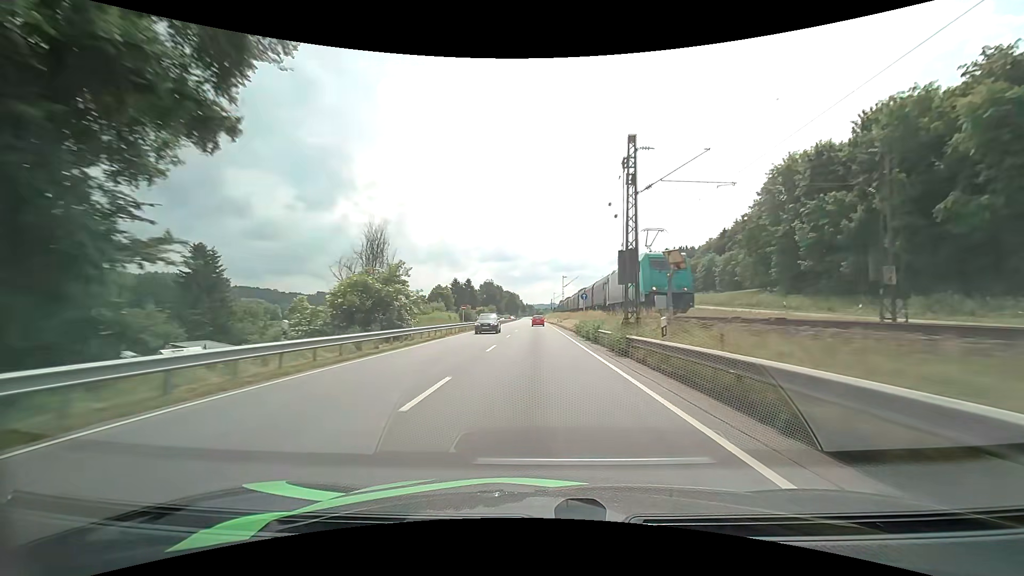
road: primary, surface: asphalt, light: Day
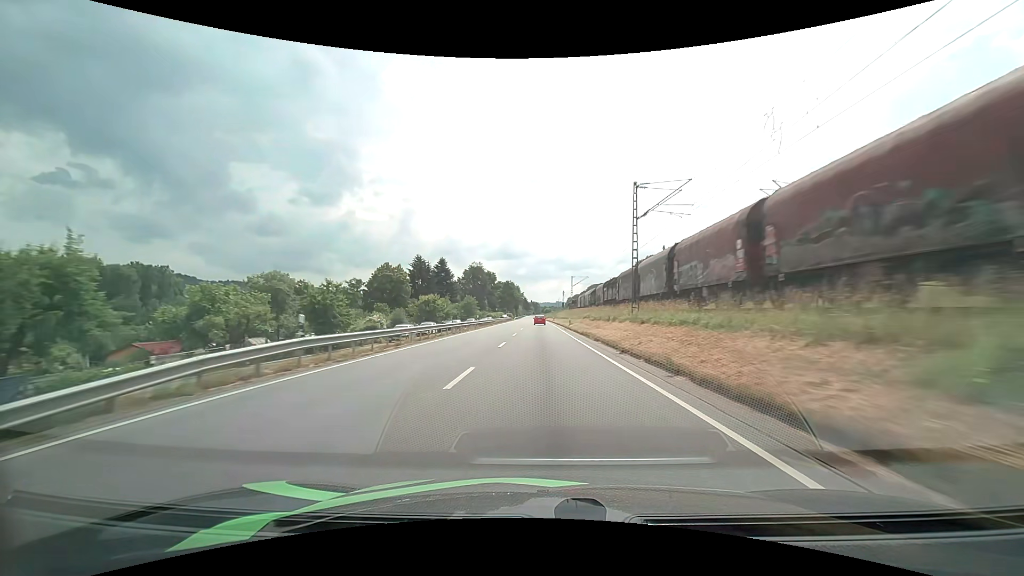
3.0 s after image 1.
(-0.5, +71.7) m; -1°
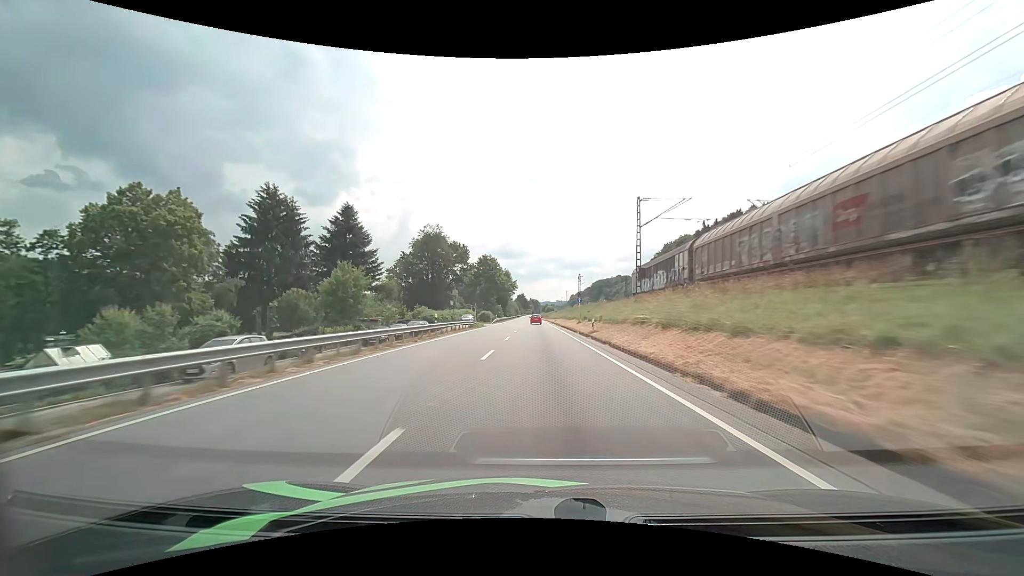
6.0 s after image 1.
(-0.1, +73.7) m; 0°
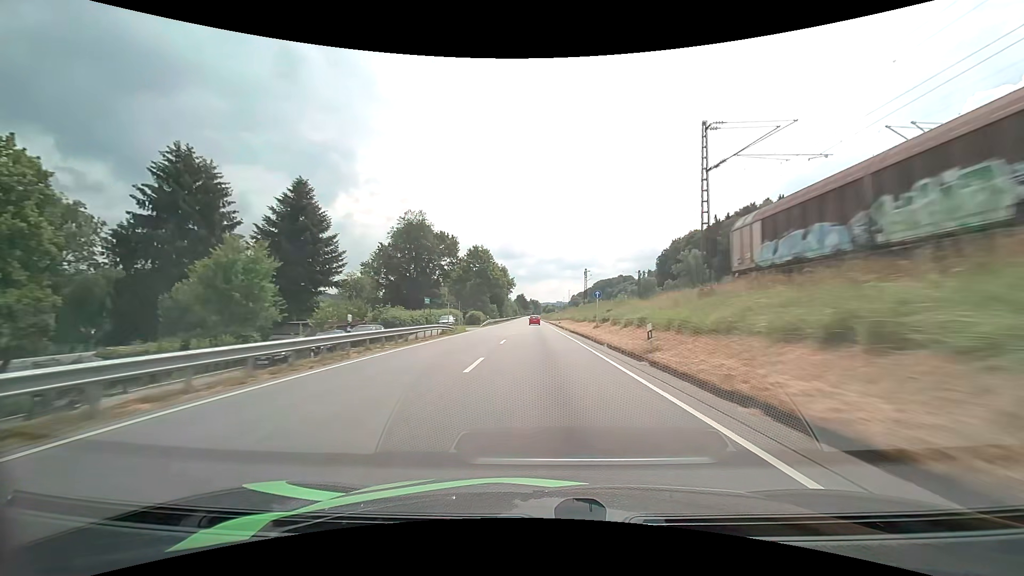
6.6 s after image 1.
(0.0, +15.0) m; 0°
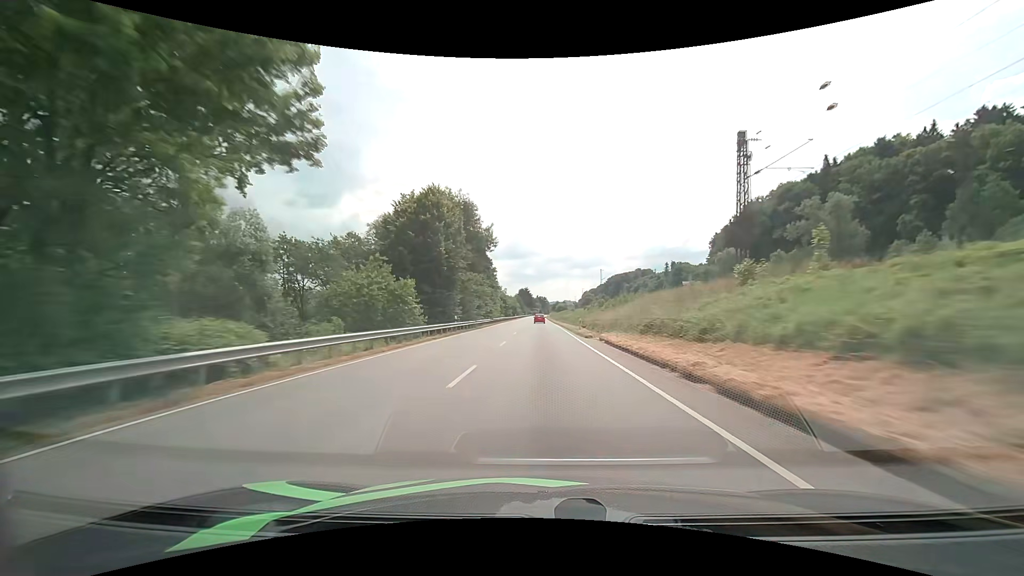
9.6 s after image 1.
(-0.5, +76.3) m; -1°
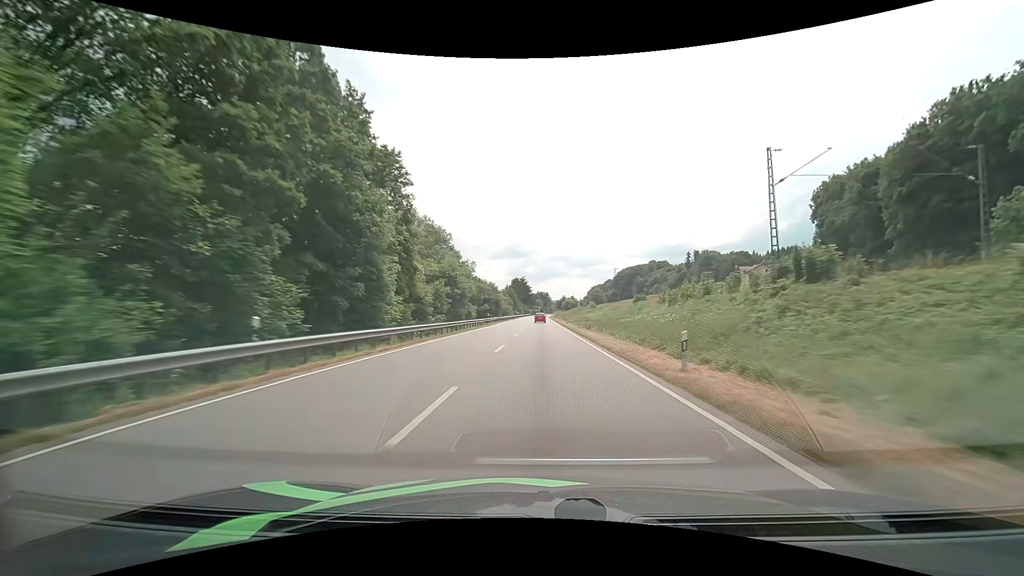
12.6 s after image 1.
(-0.1, +77.6) m; 0°
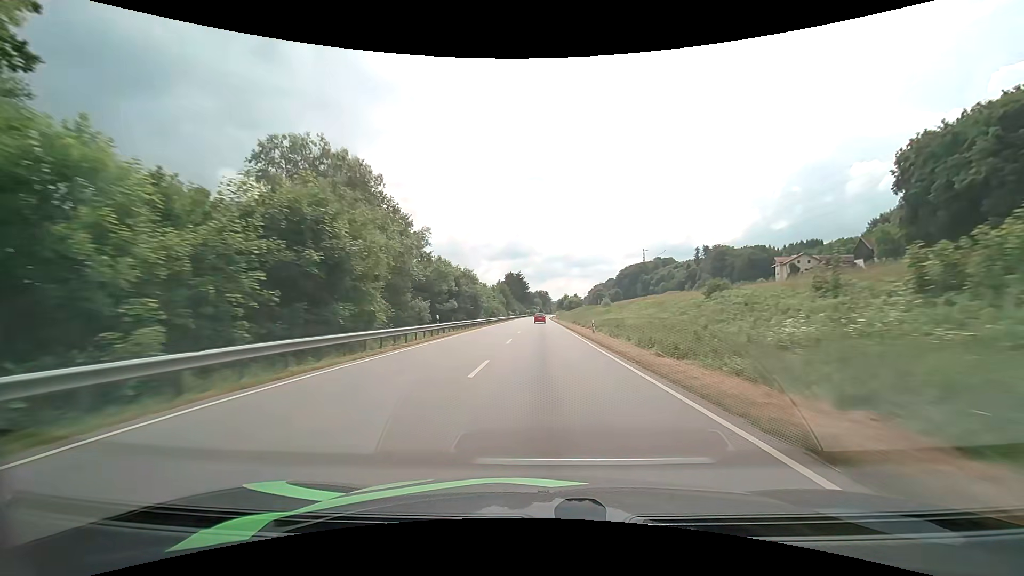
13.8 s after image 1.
(0.0, +31.3) m; 0°
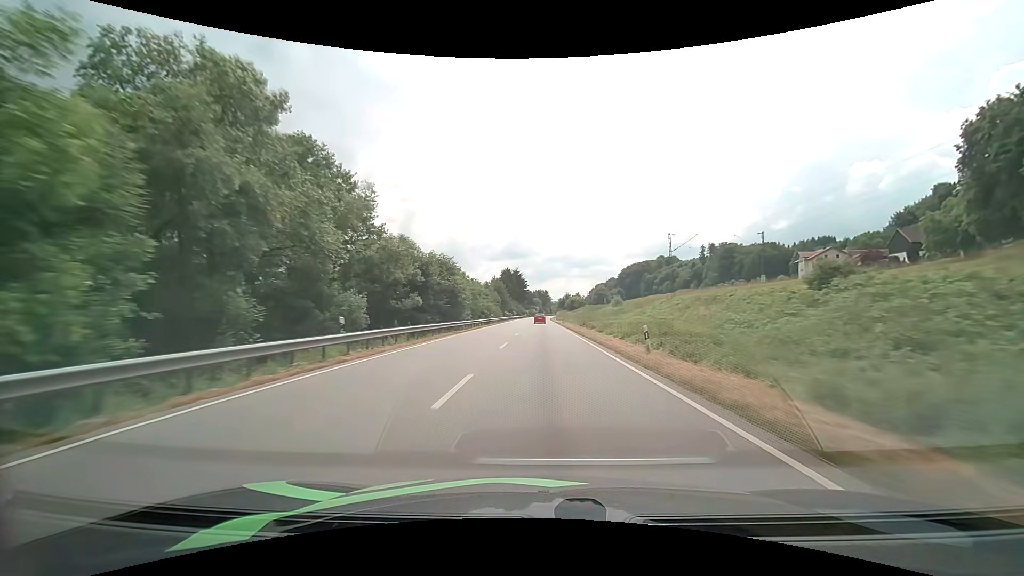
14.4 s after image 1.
(0.0, +15.7) m; 0°
(0, +10) (0, +20) (0, +30) (0, +40) (0, +50) (0, +60) (0, +70) (0, +80) (0, +90) (0, +100) m
